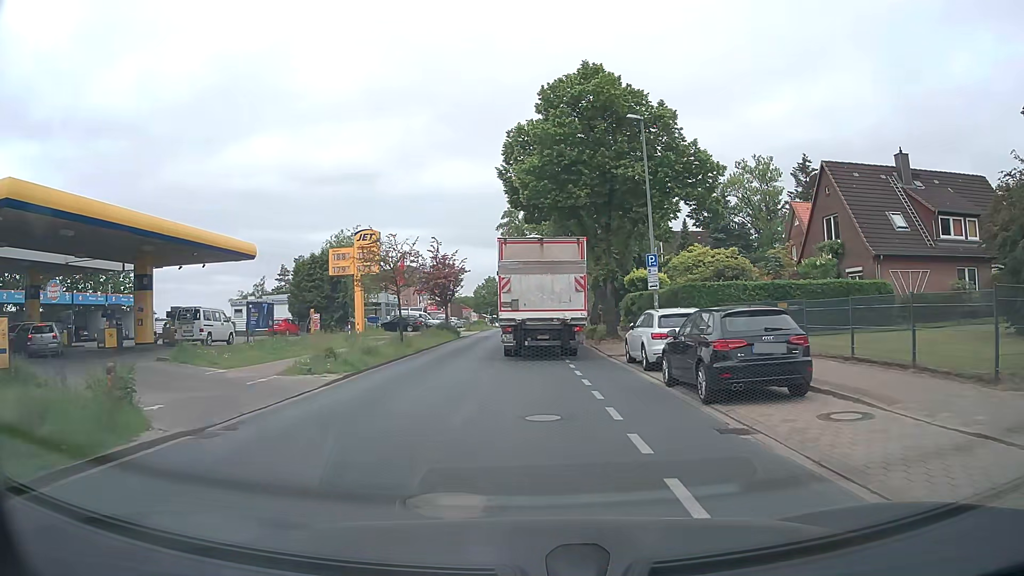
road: tertiary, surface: asphalt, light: Day
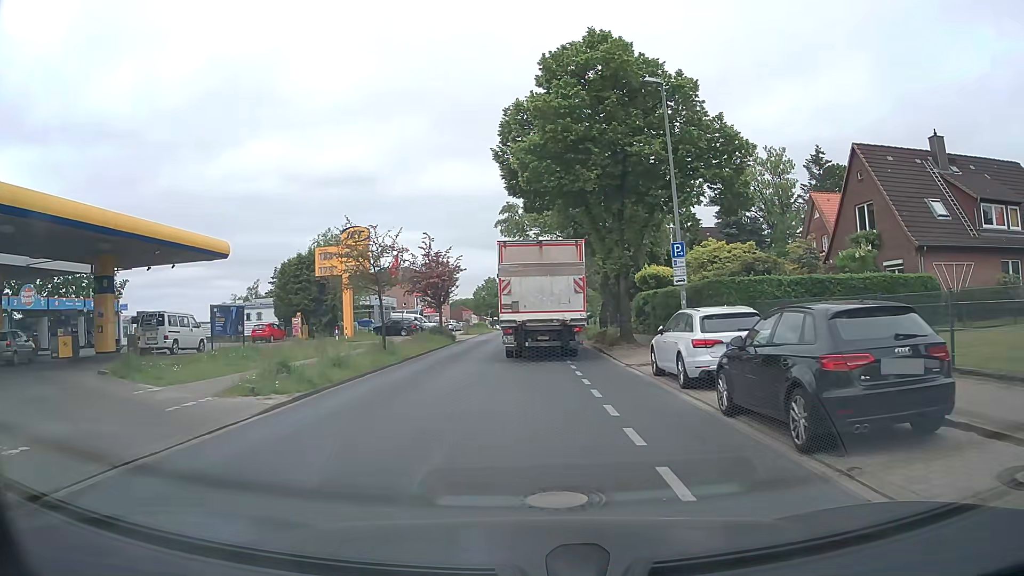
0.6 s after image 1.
(0.0, +3.8) m; +1°
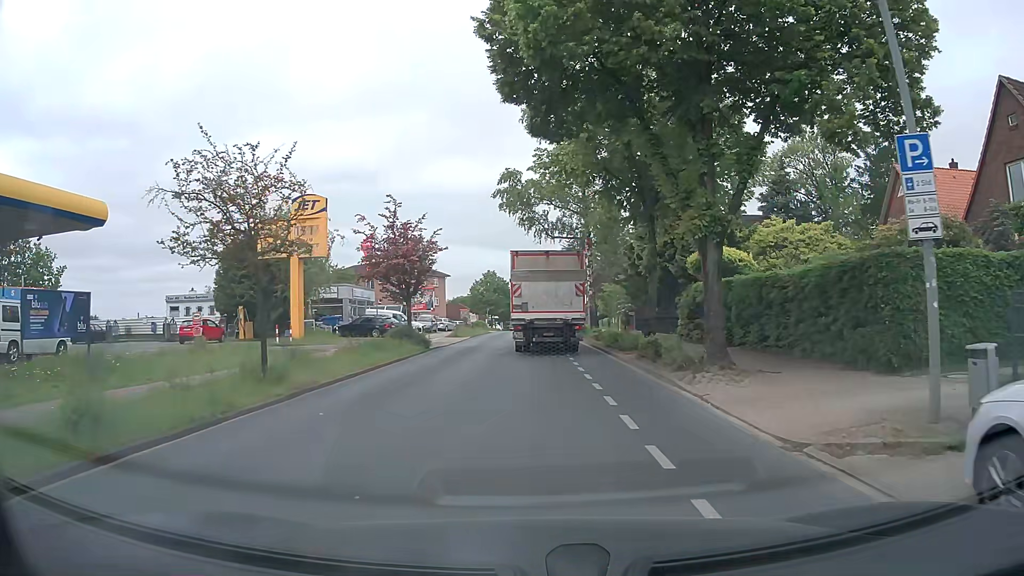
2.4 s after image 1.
(-0.2, +11.8) m; -2°
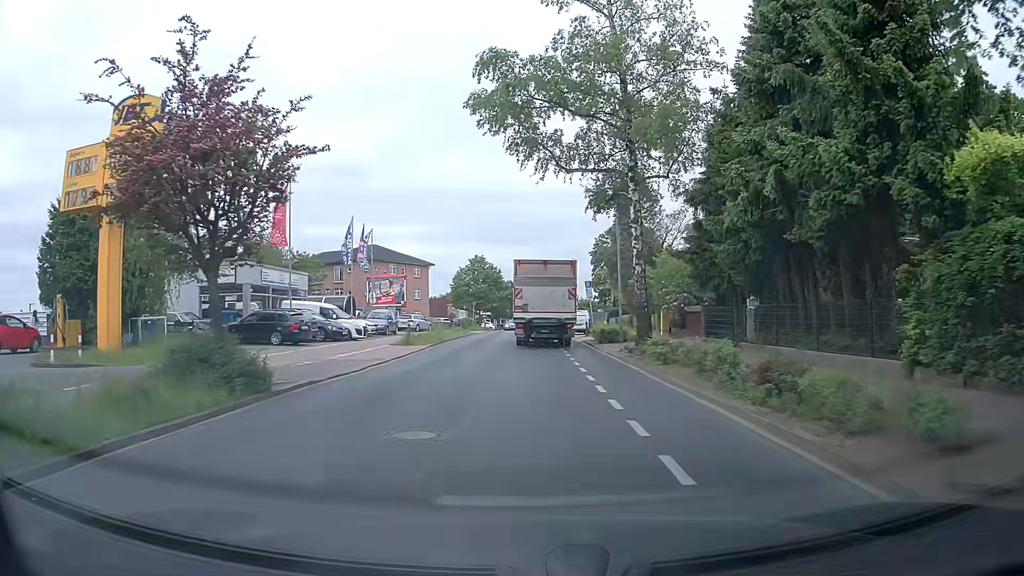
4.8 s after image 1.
(+0.2, +18.2) m; -1°
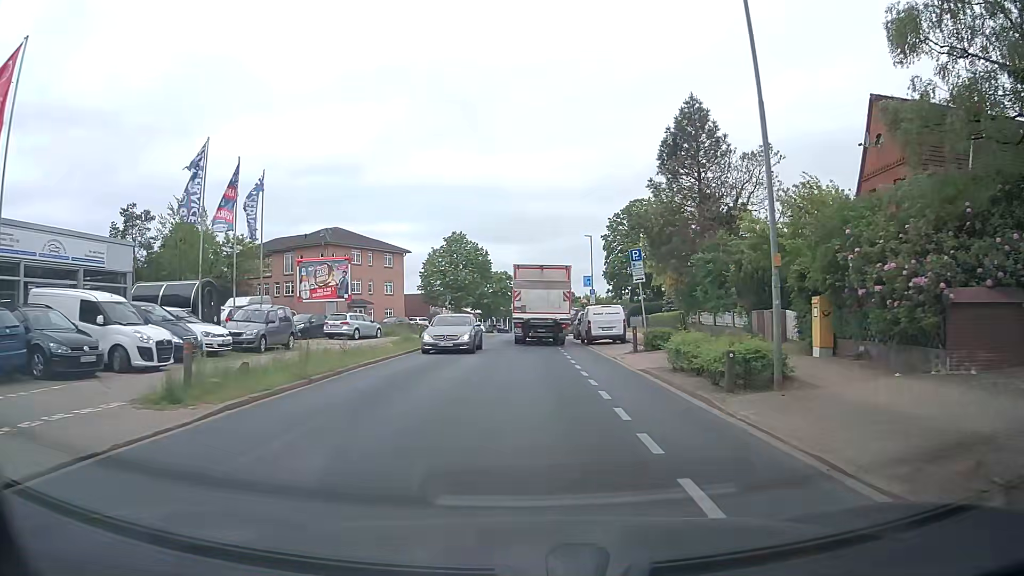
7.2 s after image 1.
(+0.5, +20.1) m; +2°
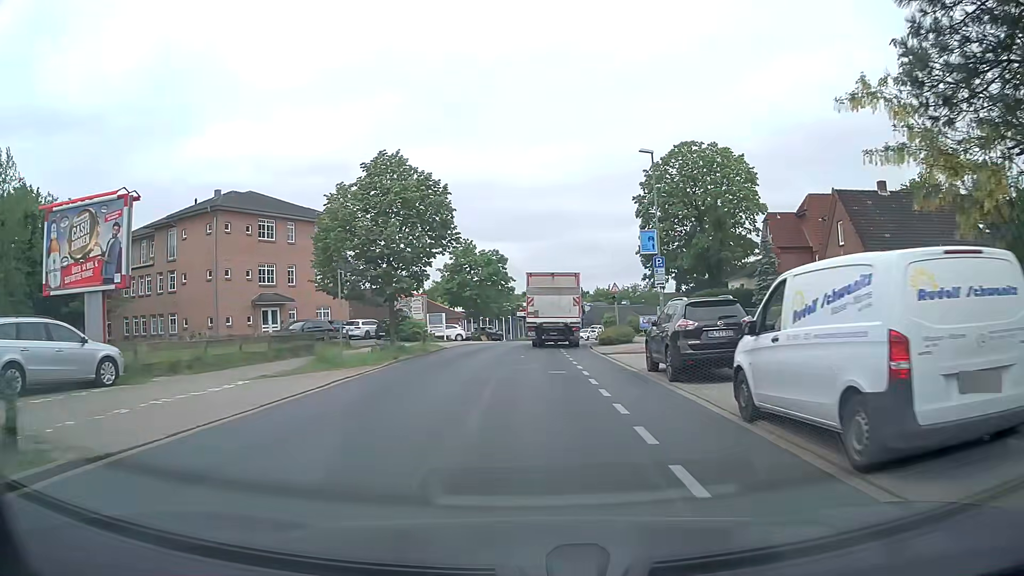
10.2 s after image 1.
(-0.2, +27.3) m; 0°
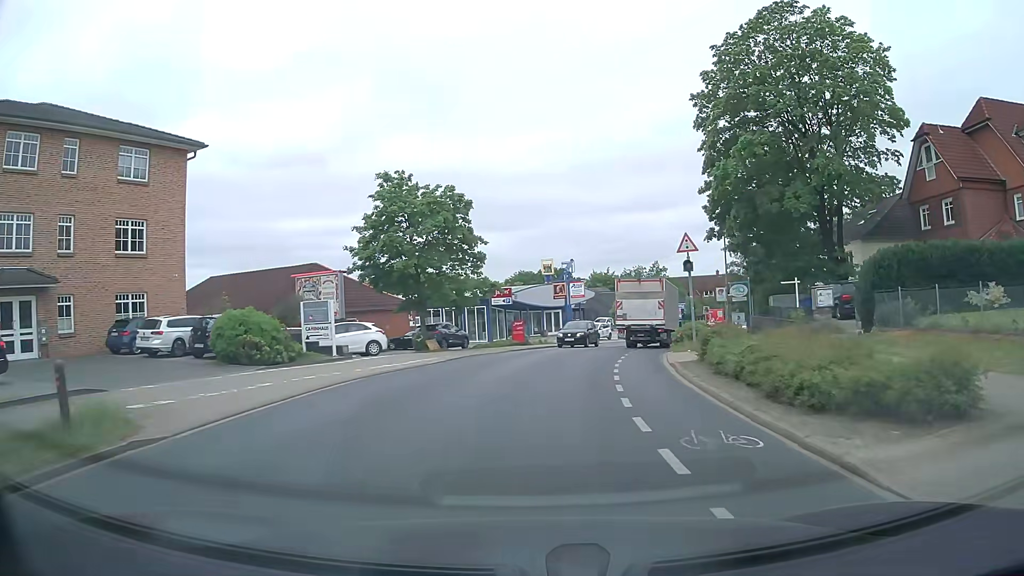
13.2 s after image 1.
(0.0, +27.0) m; +1°
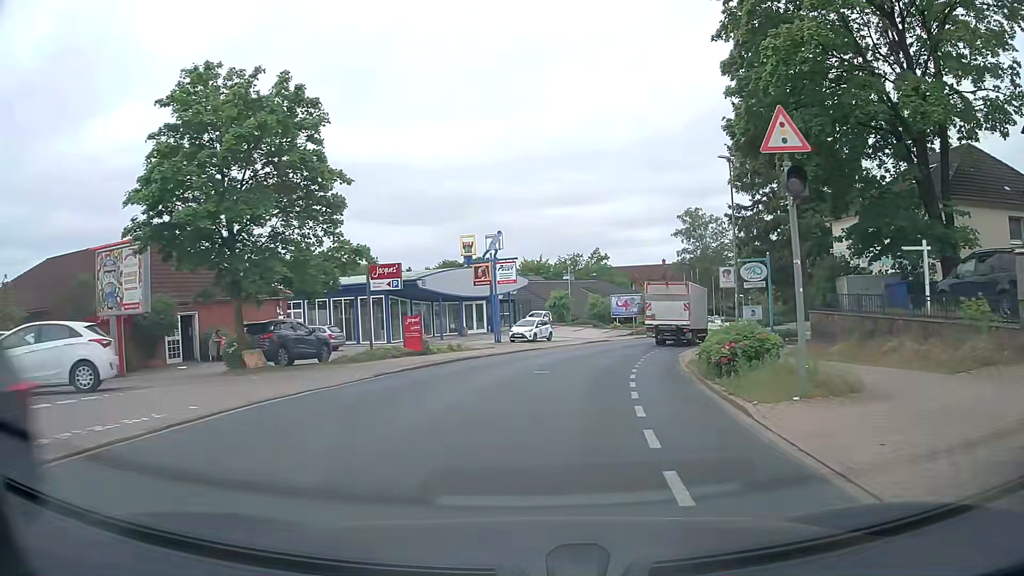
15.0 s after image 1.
(+0.9, +15.8) m; +6°
(0, +10) (+1, +20) (+3, +30) (+6, +39) (+11, +48) (+15, +57) (+20, +66) (+26, +74) (+31, +83) (+36, +91) m
